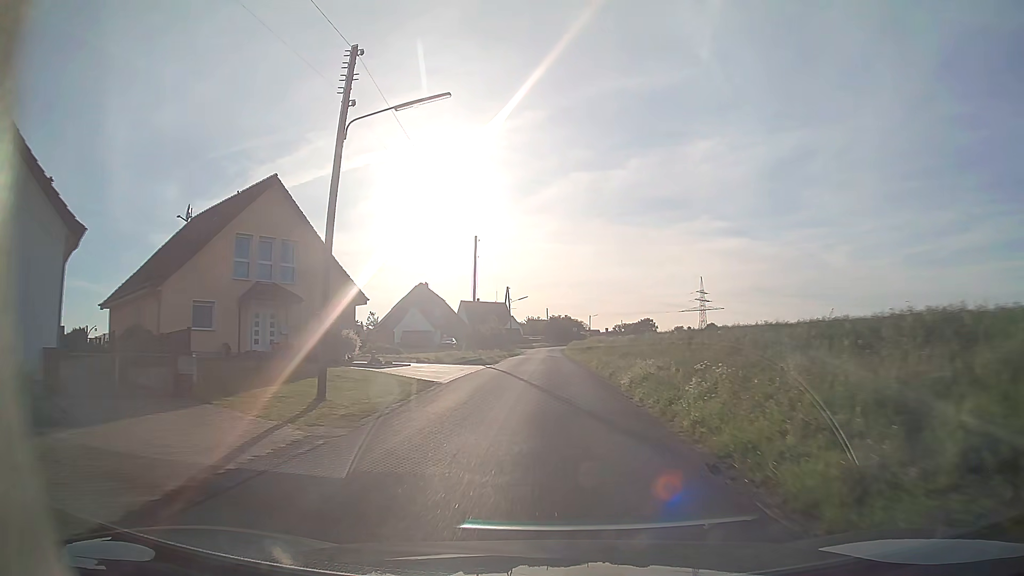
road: unclassified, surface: asphalt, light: Day
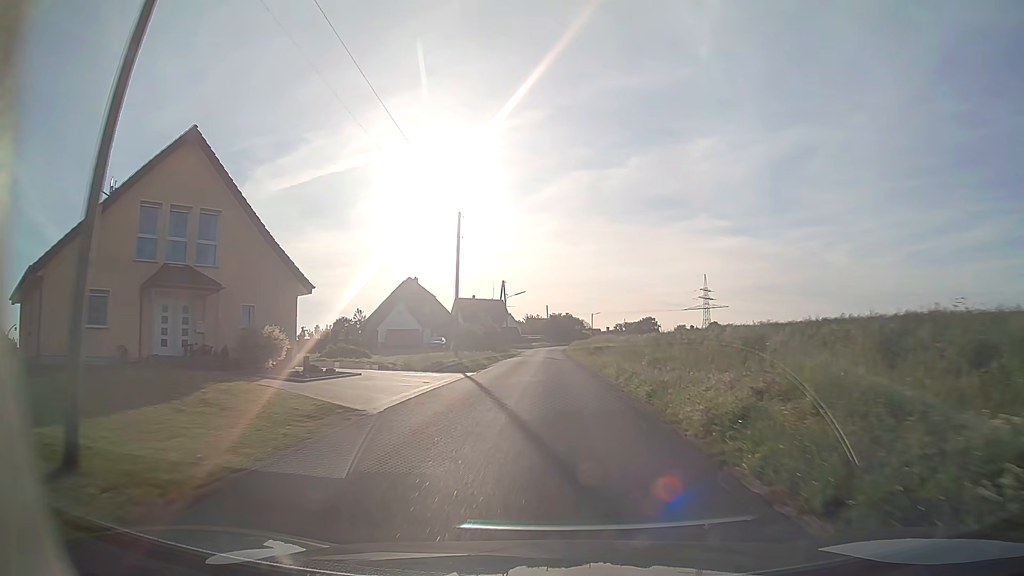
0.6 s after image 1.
(0.0, +8.6) m; 0°
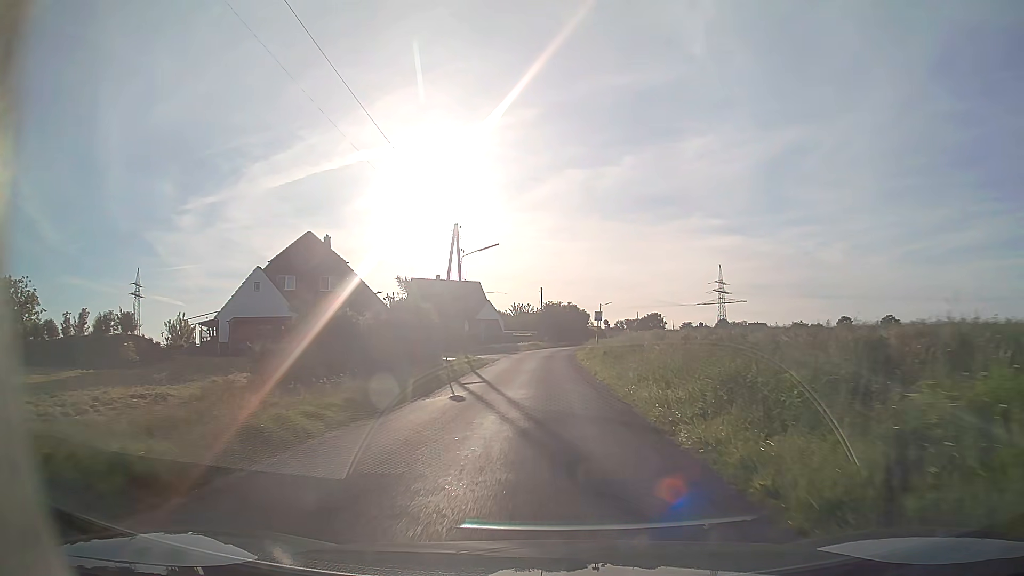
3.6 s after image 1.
(0.0, +39.3) m; 0°
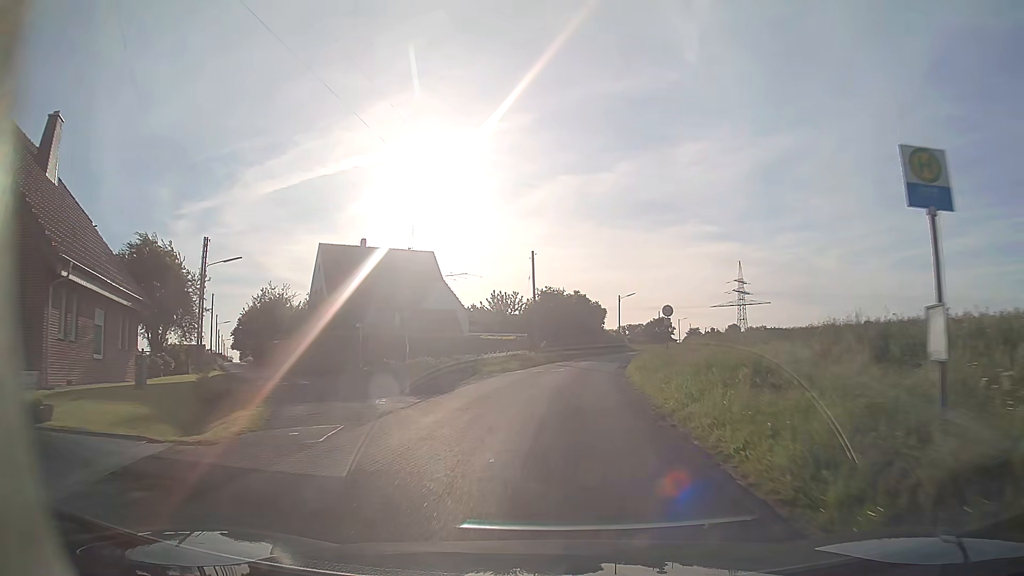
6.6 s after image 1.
(-0.1, +38.7) m; 0°
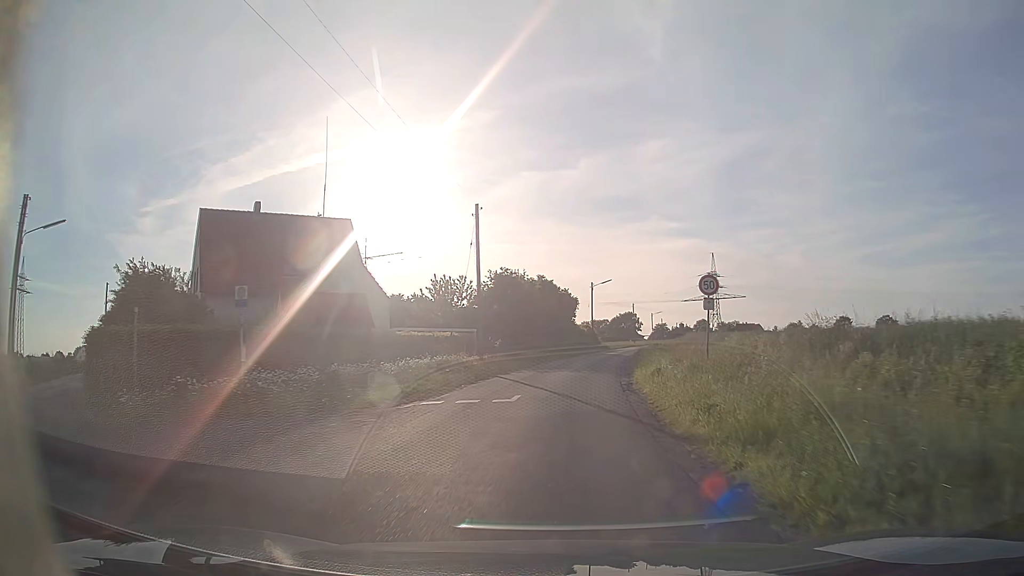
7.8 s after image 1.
(+0.4, +15.7) m; +3°
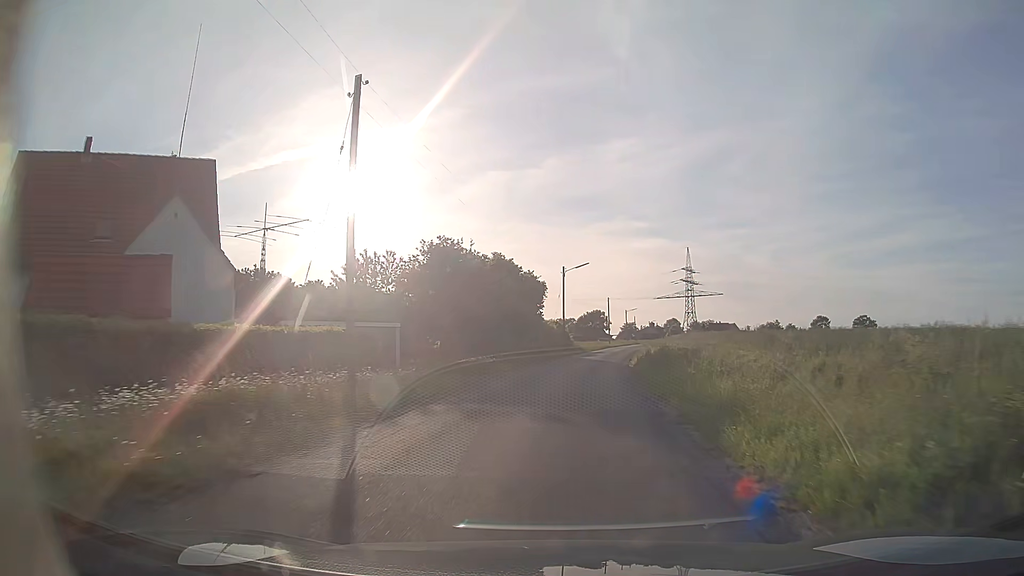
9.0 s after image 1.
(+0.4, +15.9) m; +3°
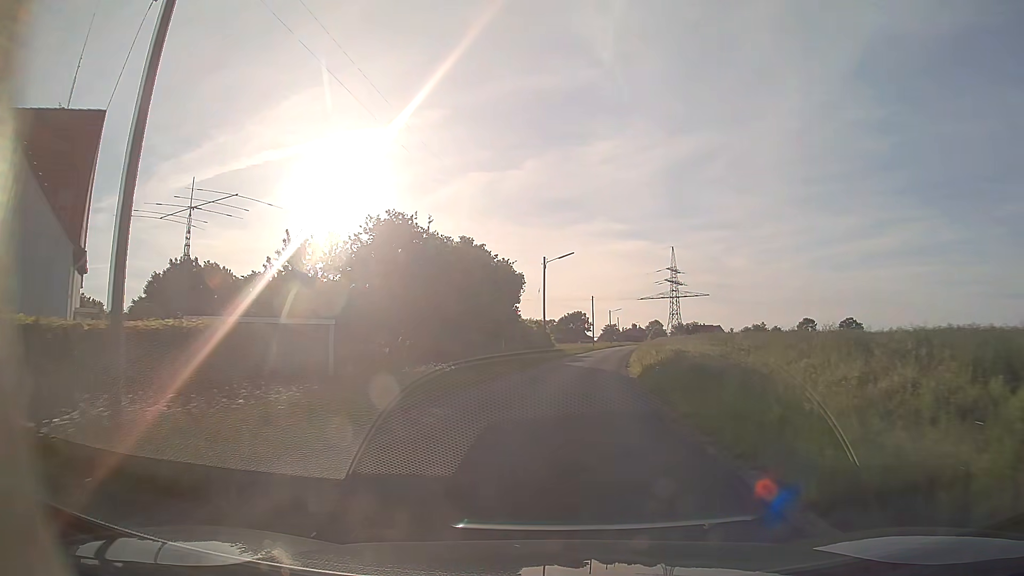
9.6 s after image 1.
(+0.1, +8.0) m; +2°
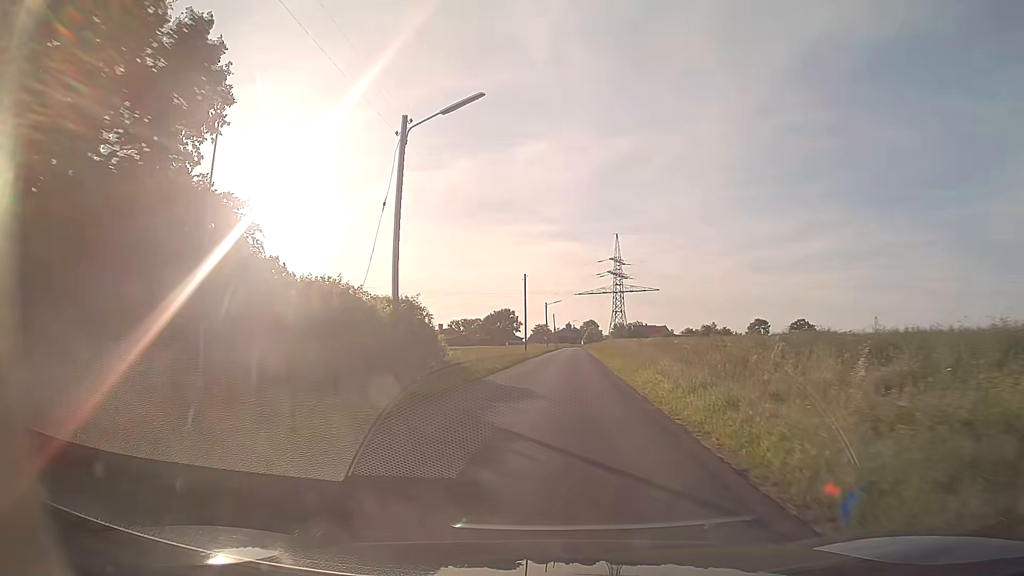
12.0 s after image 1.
(+1.8, +32.8) m; +6°
(0, +10) (0, +20) (+1, +30) (+1, +40) (+2, +50) (+2, +60) (+3, +70) (+3, +80) (+3, +90) (+4, +100) m
